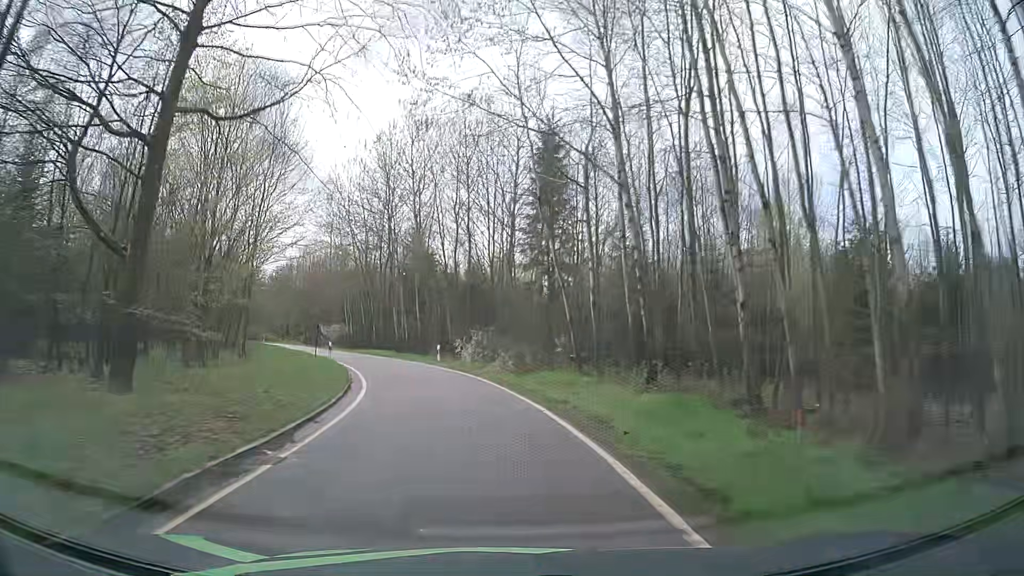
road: tertiary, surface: asphalt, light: Day
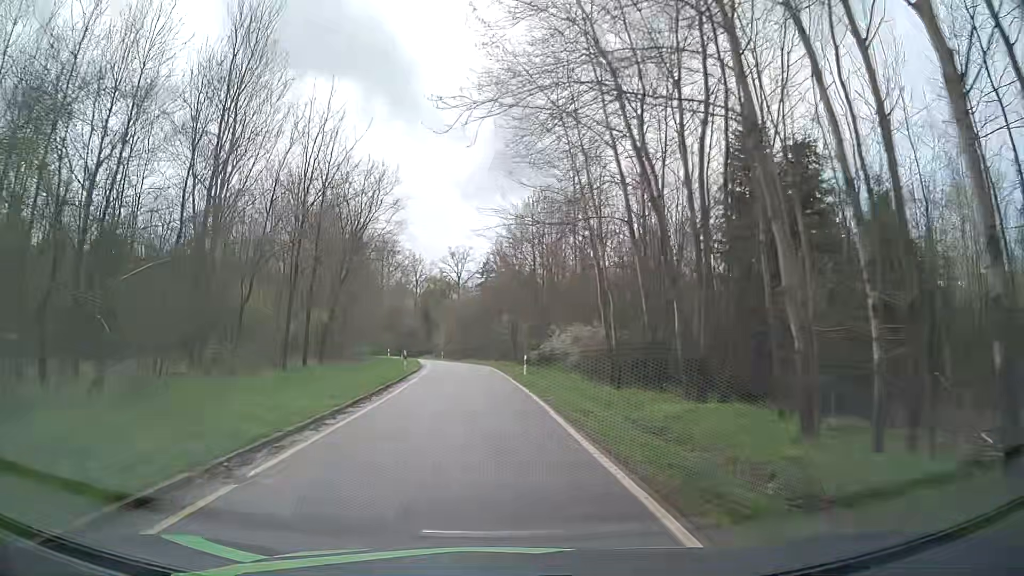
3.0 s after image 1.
(-7.6, +41.1) m; -24°
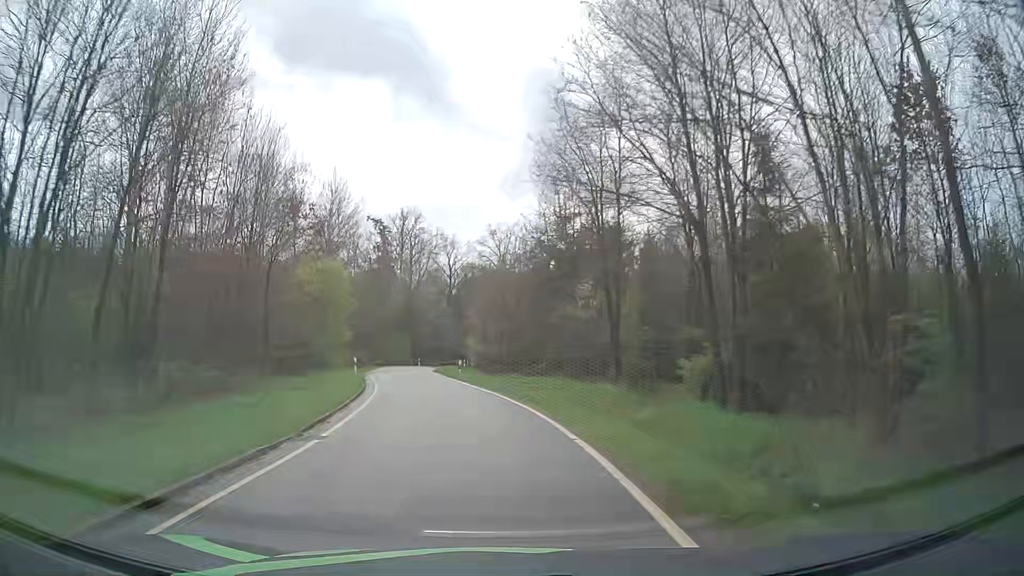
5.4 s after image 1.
(-0.8, +35.3) m; -3°
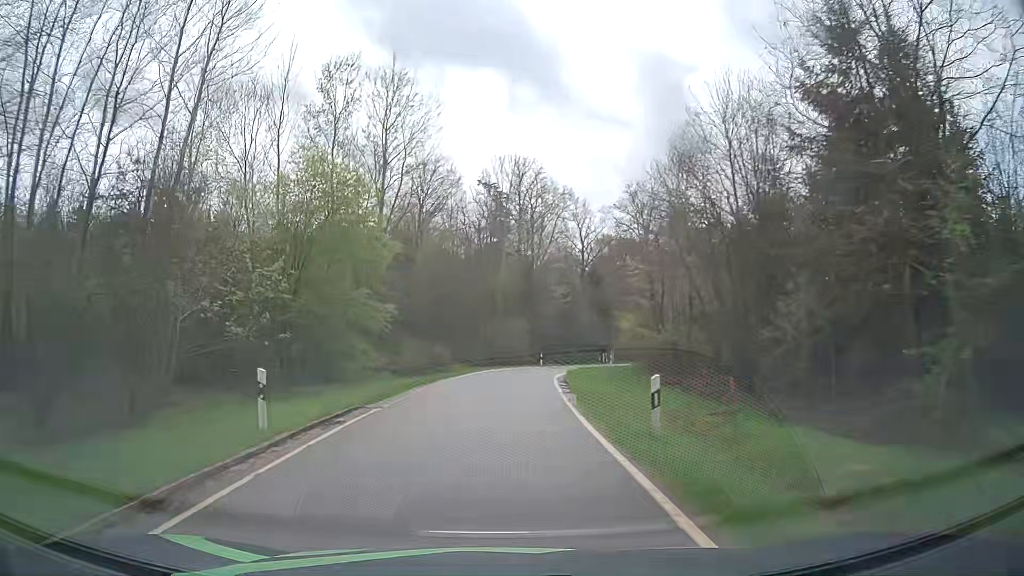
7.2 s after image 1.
(-2.4, +27.3) m; -12°
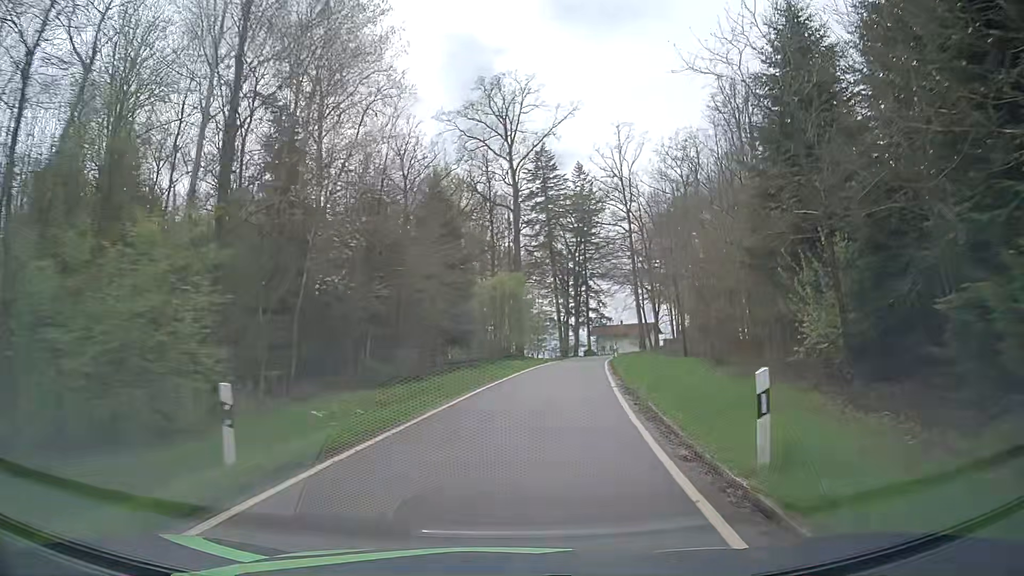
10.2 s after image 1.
(+2.9, +44.5) m; +15°
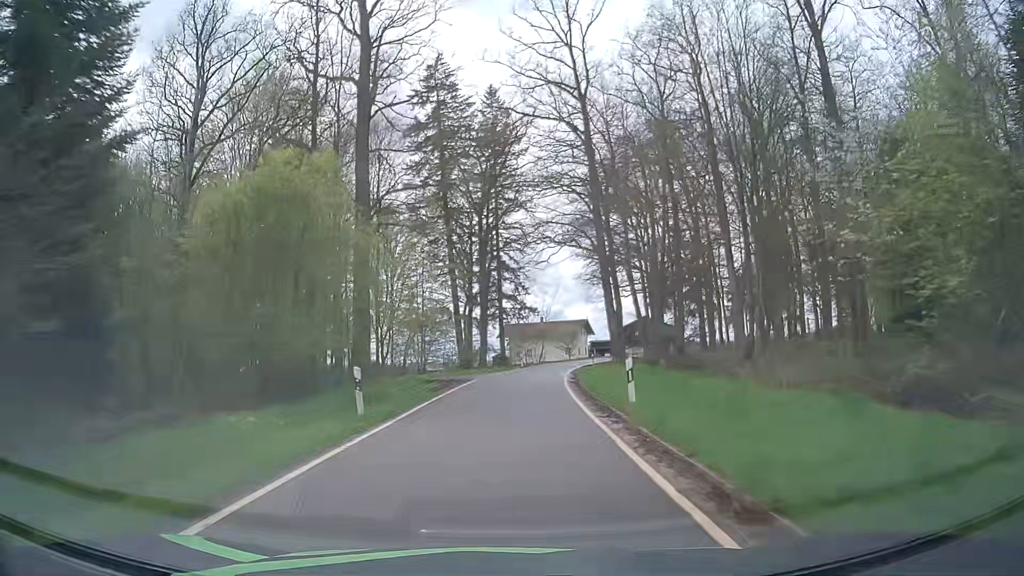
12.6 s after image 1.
(+3.8, +35.6) m; +8°
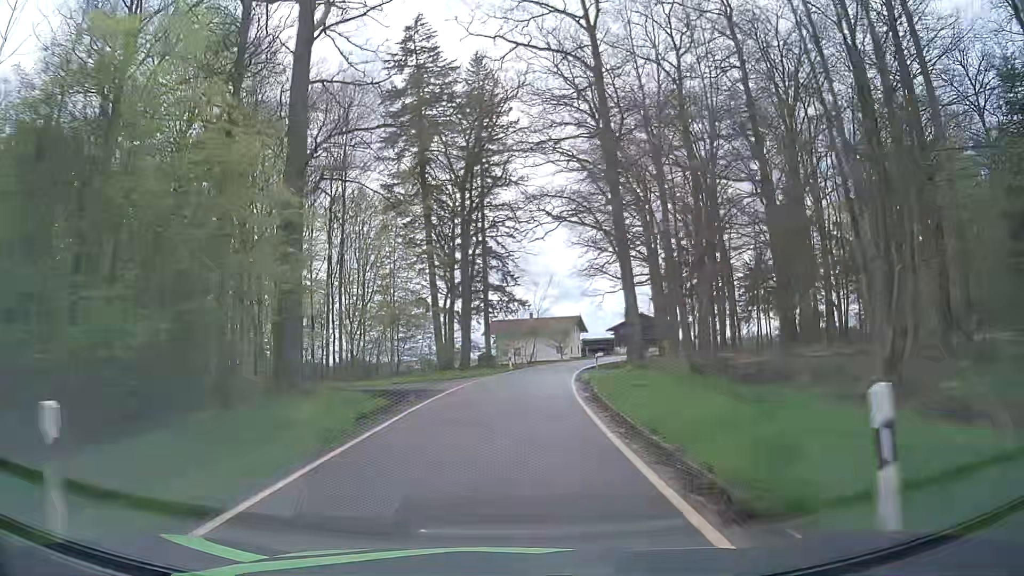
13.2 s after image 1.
(0.0, +9.2) m; 0°
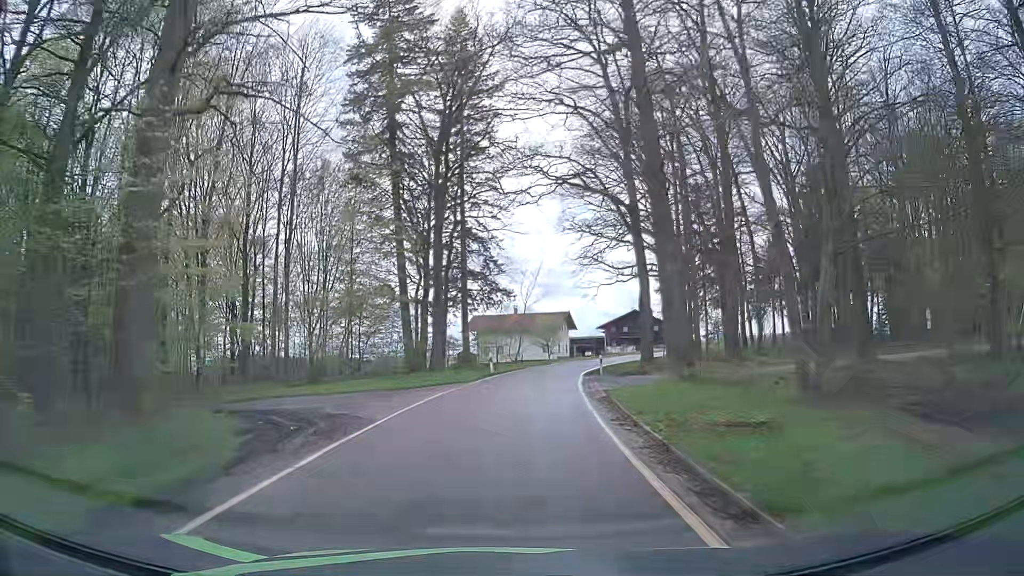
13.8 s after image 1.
(+0.1, +9.2) m; +2°
(0, +10) (+1, +20) (+2, +30) (+4, +40) (+6, +49) (+9, +59) (+13, +68) (+17, +77) (+21, +87) (+25, +96) m
